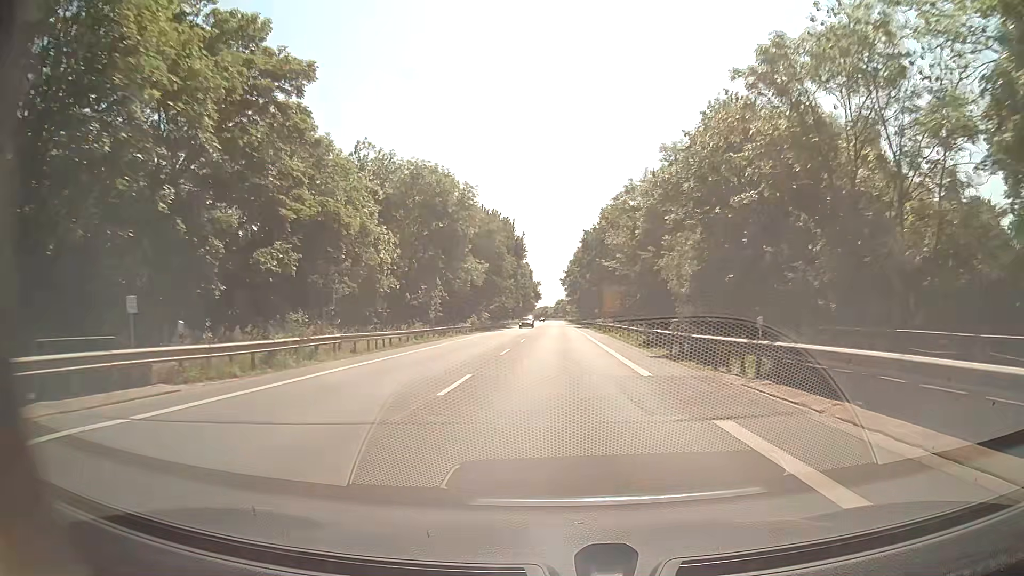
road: secondary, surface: asphalt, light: Day
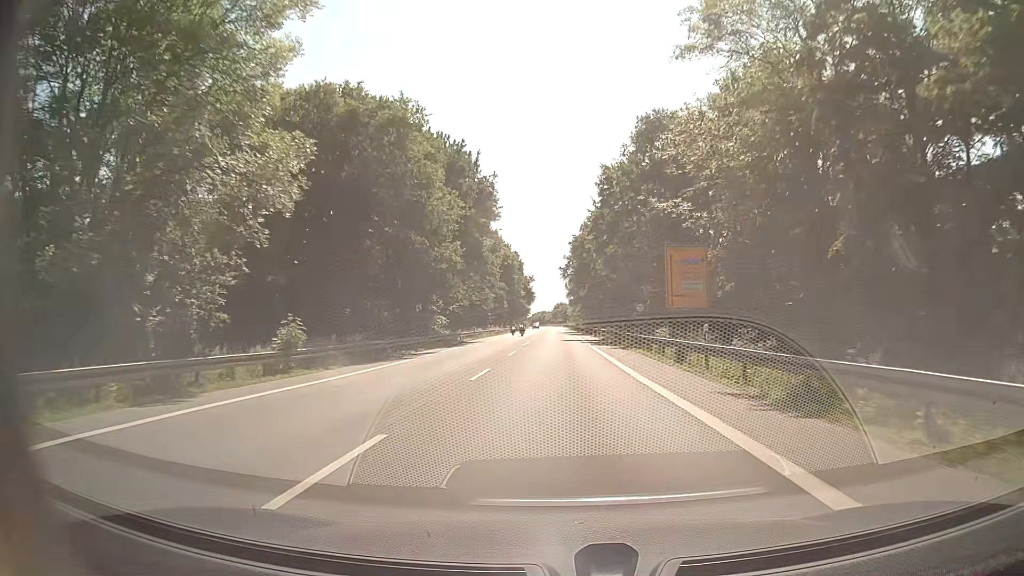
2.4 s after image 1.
(0.0, +45.2) m; 0°
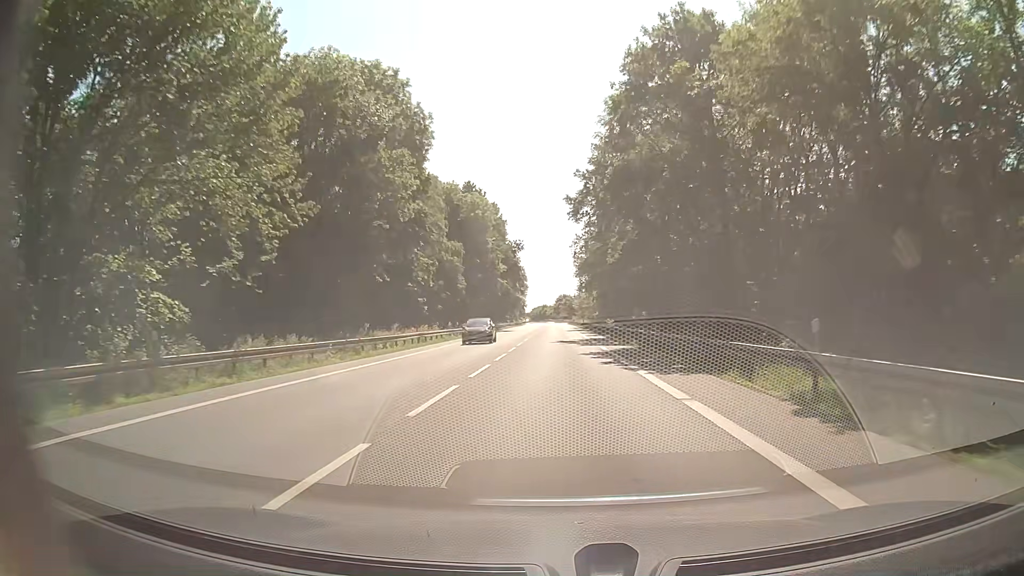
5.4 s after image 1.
(-0.1, +56.4) m; -1°
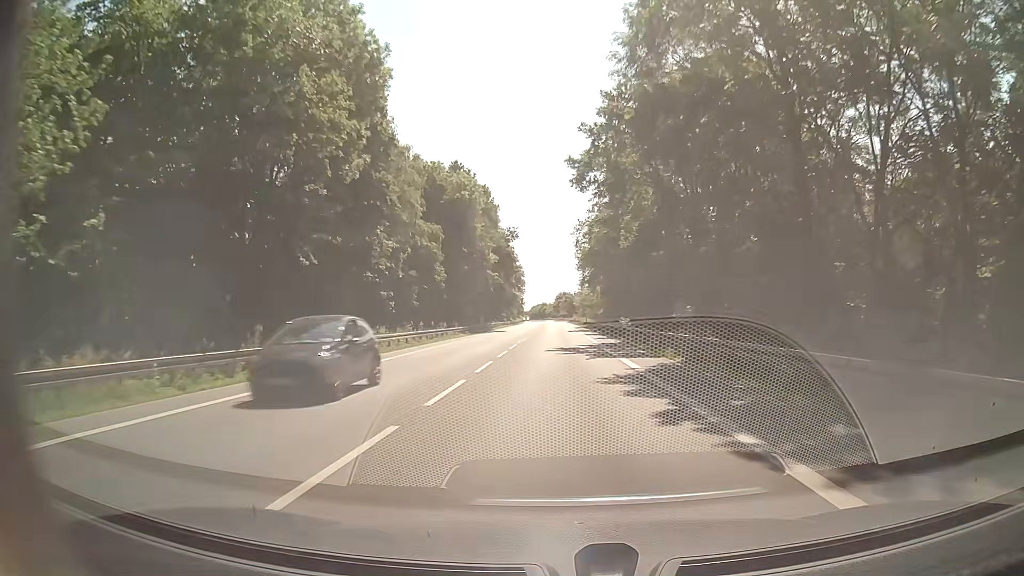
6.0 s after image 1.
(+0.1, +11.3) m; +1°
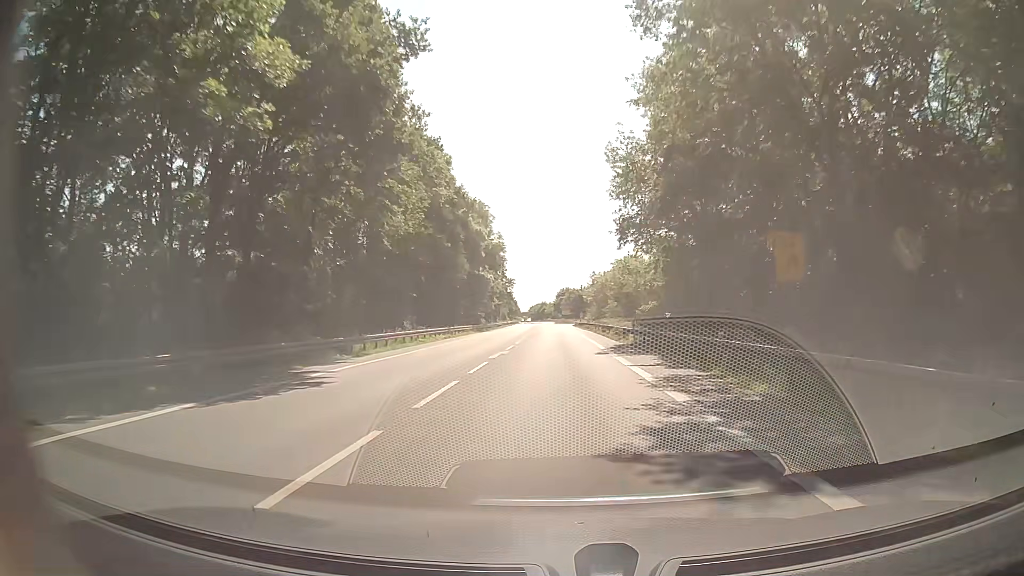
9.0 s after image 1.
(-0.5, +56.4) m; -1°
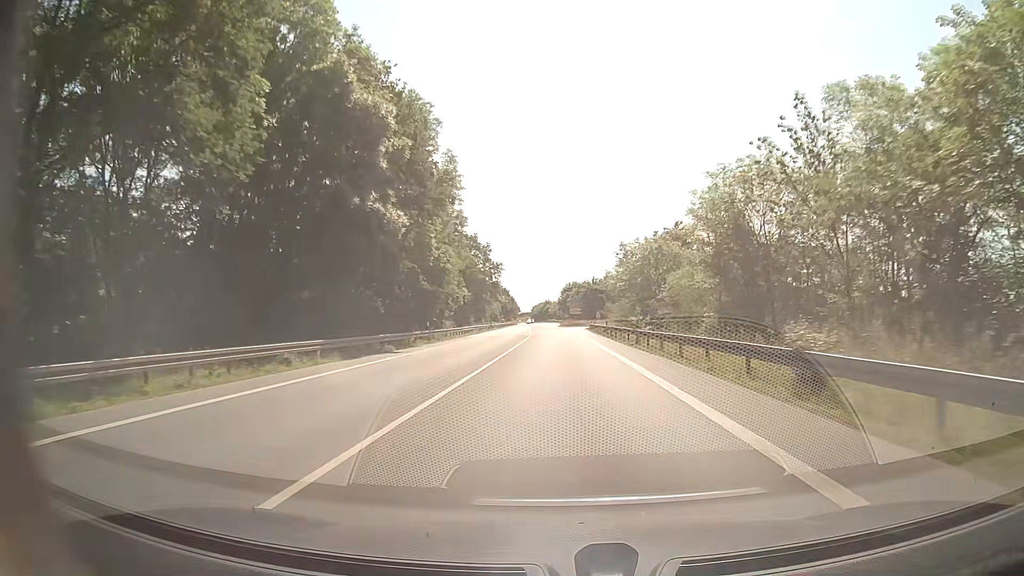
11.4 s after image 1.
(+0.5, +45.2) m; +1°
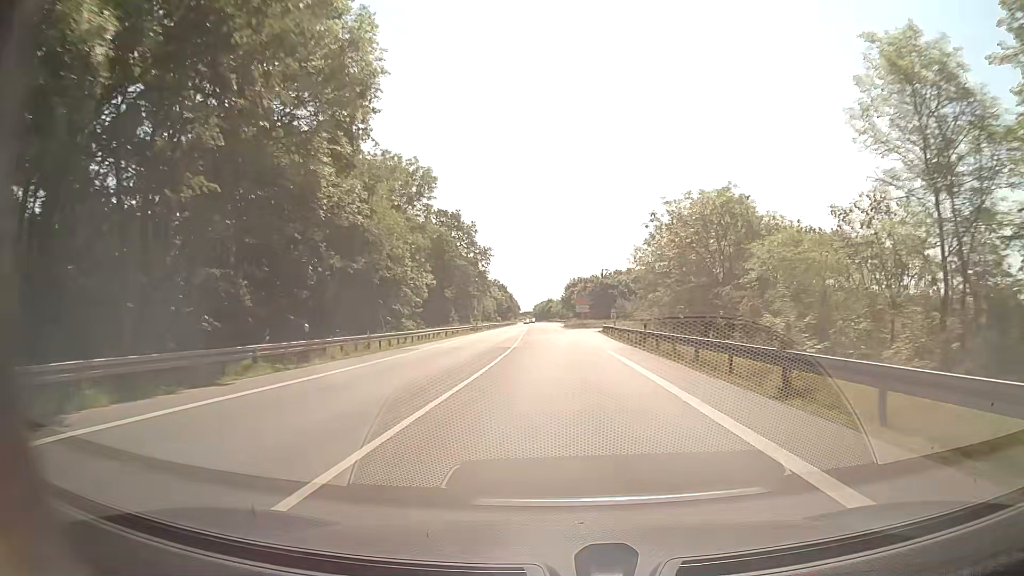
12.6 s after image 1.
(-0.1, +22.6) m; 0°
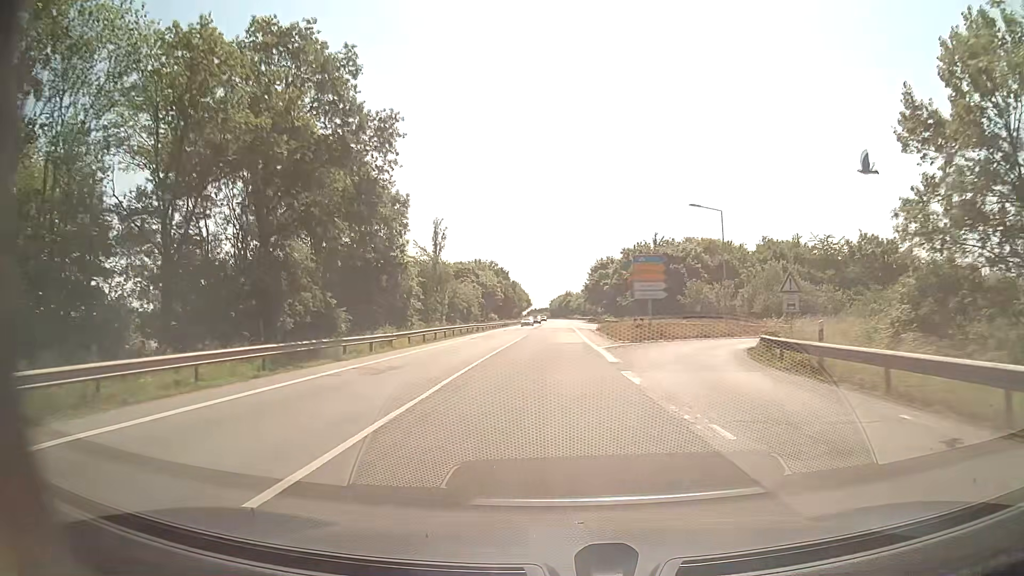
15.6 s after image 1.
(-0.7, +56.6) m; -2°
(0, +10) (0, +20) (0, +30) (0, +40) (0, +50) (0, +60) (0, +70) (0, +80) (0, +90) (0, +100) m
